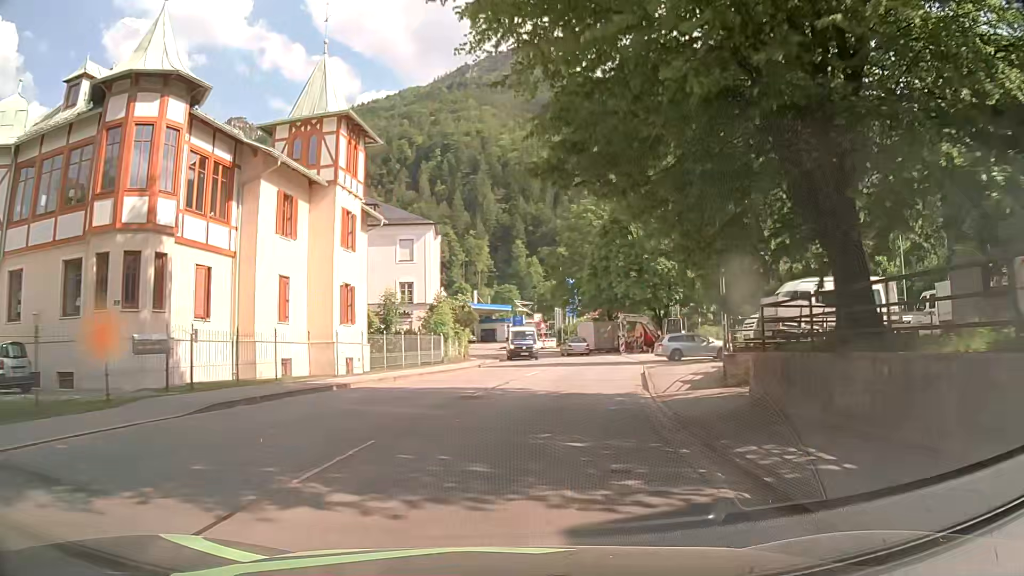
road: primary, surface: asphalt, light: Day
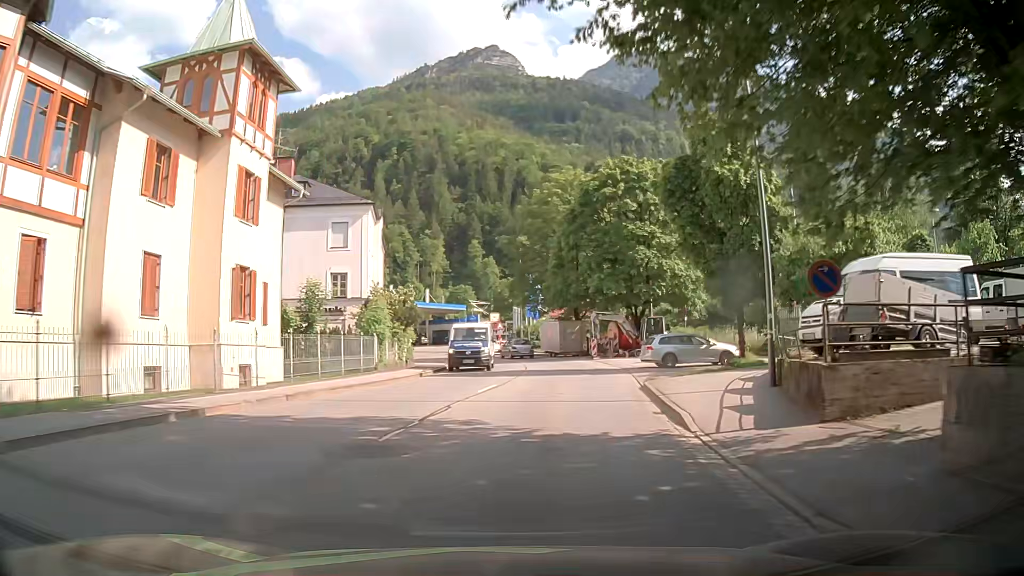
(+0.2, +7.6) m; +4°
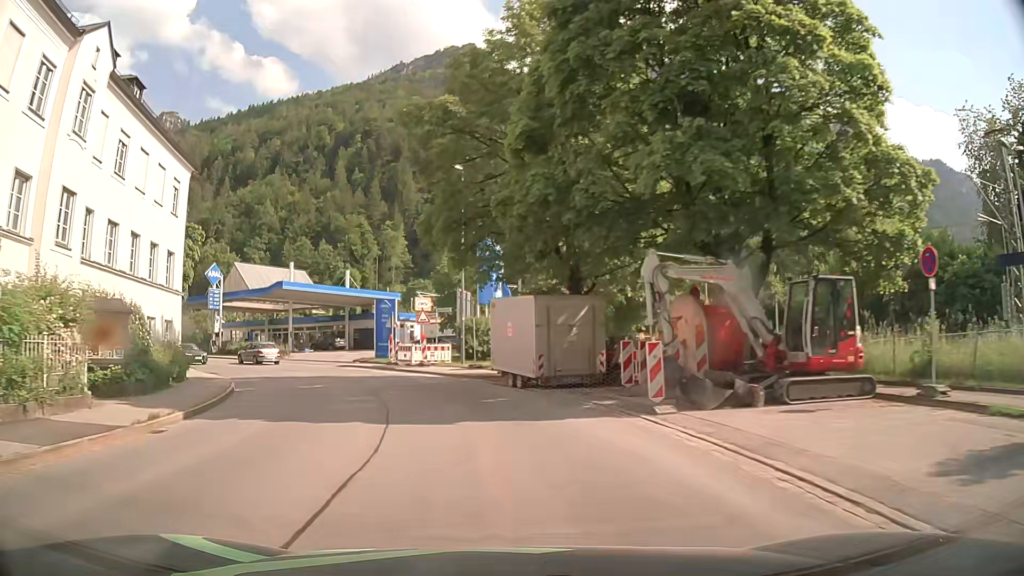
(+2.4, +30.2) m; +3°
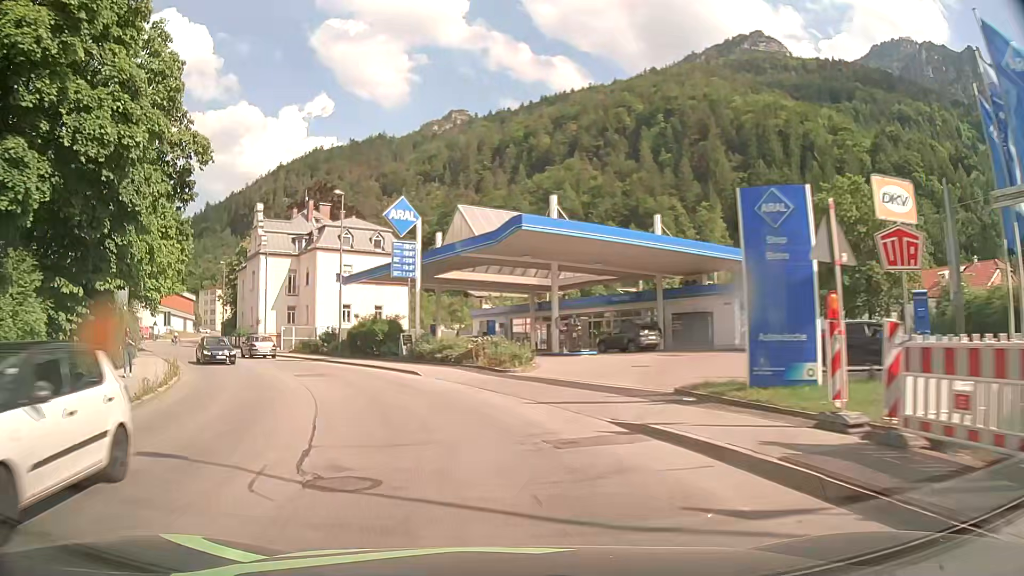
(-6.0, +29.3) m; -26°
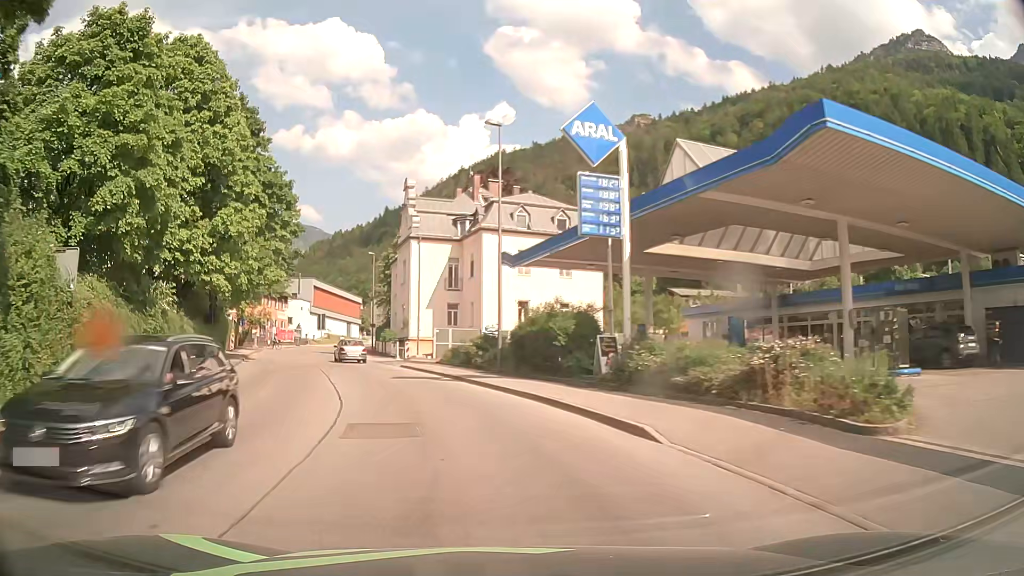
(-2.2, +14.8) m; -17°
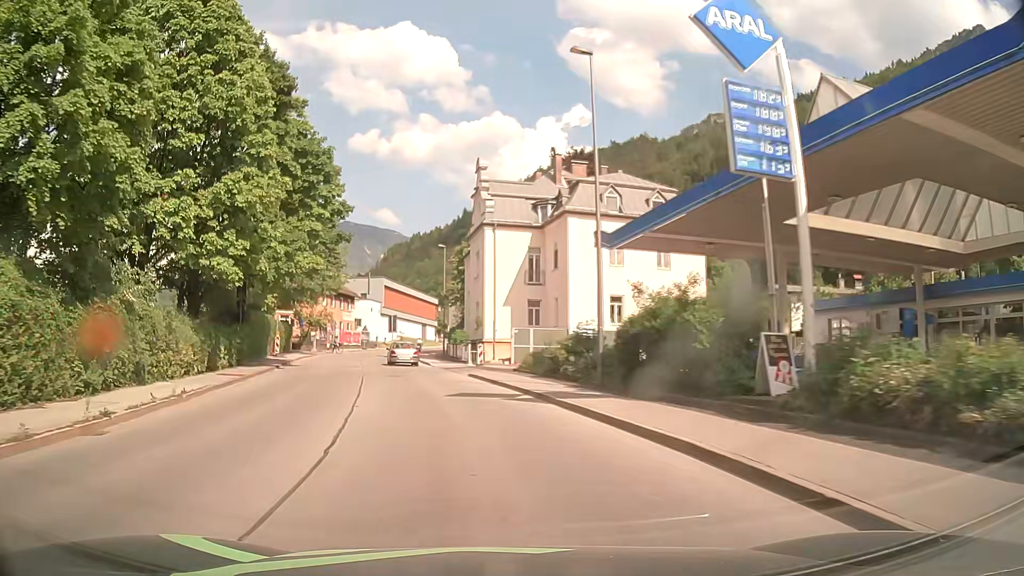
(-0.5, +7.4) m; -7°
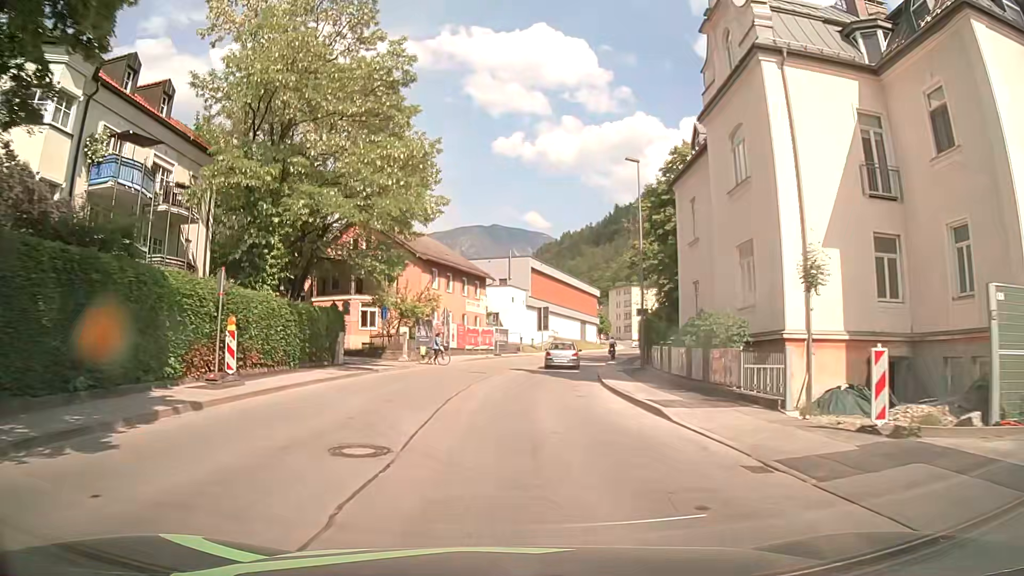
(-4.8, +29.6) m; -14°
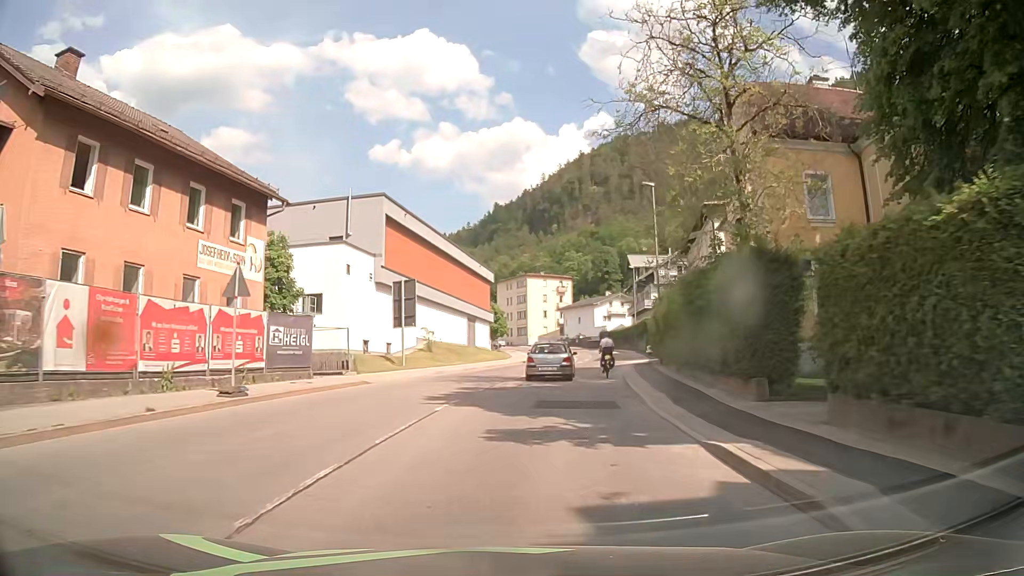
(+2.3, +36.6) m; +10°
(0, +10) (+1, +20) (+2, +30) (+4, +40) (+6, +50) (+8, +59) (+11, +69) (+12, +79) (+13, +89) (+12, +99) m
